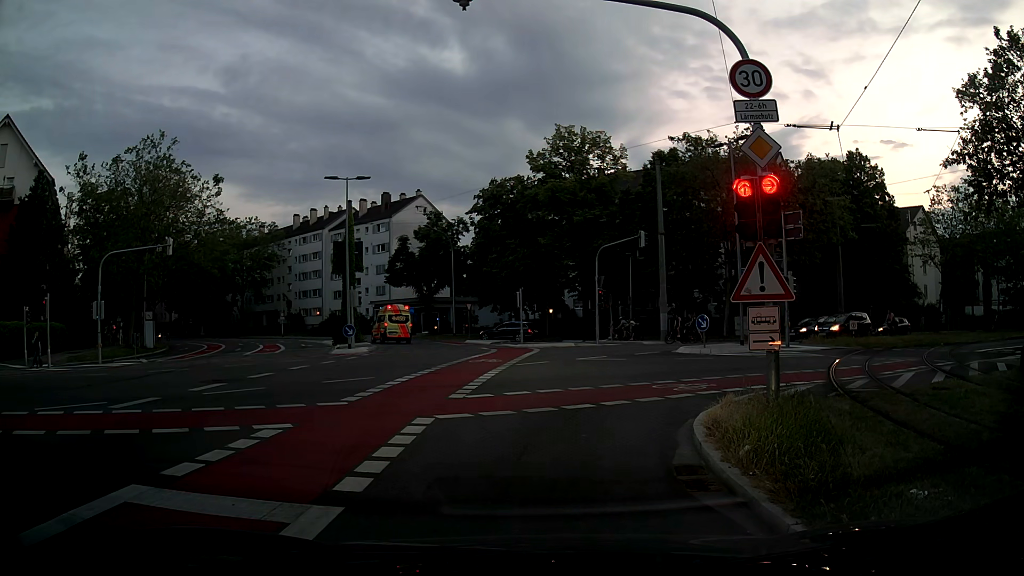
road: secondary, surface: asphalt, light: Dusk
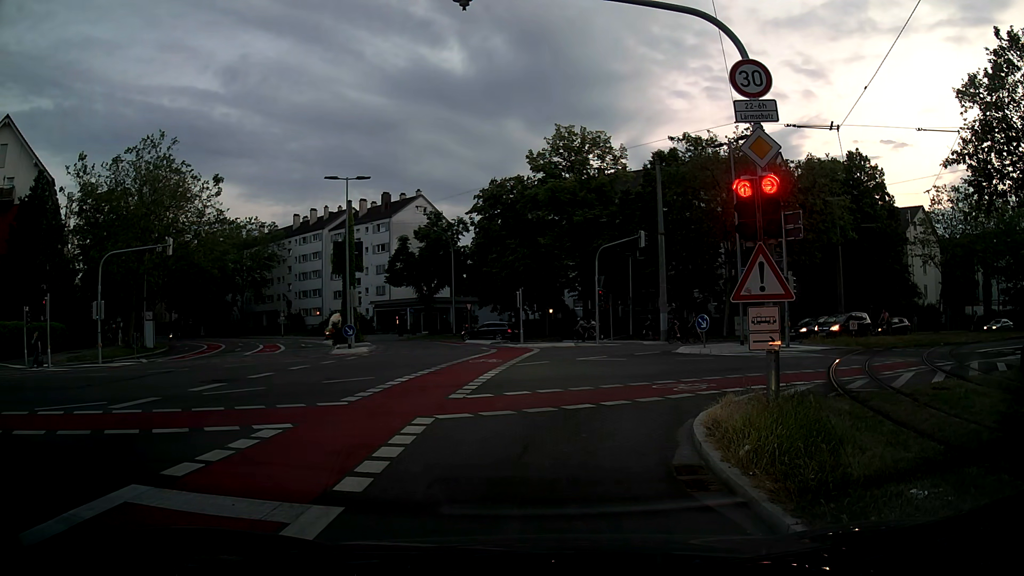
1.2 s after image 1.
(0.0, 0.0) m; 0°
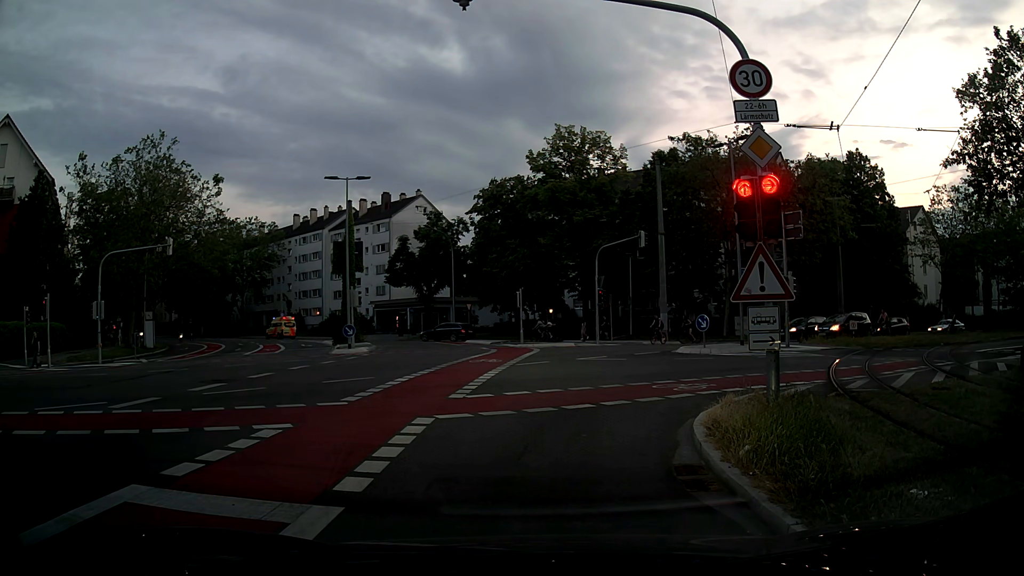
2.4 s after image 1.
(0.0, 0.0) m; 0°
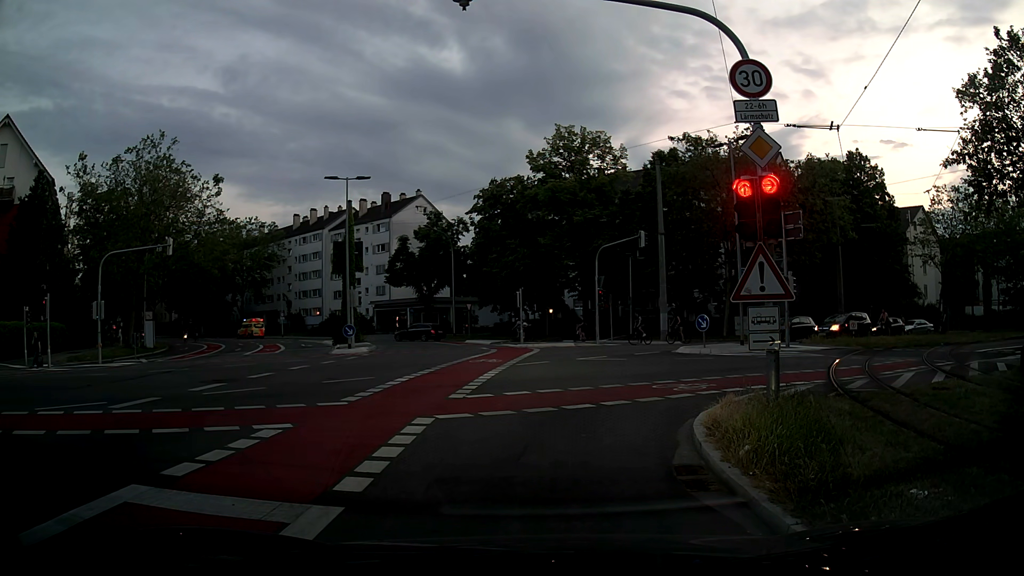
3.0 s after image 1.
(0.0, 0.0) m; 0°
(0, +10) (+5, +19) (+14, +24) (+23, +28) (+32, +32) (+41, +36) (+50, +40) (+59, +44) (+69, +48) (+78, +52) m
